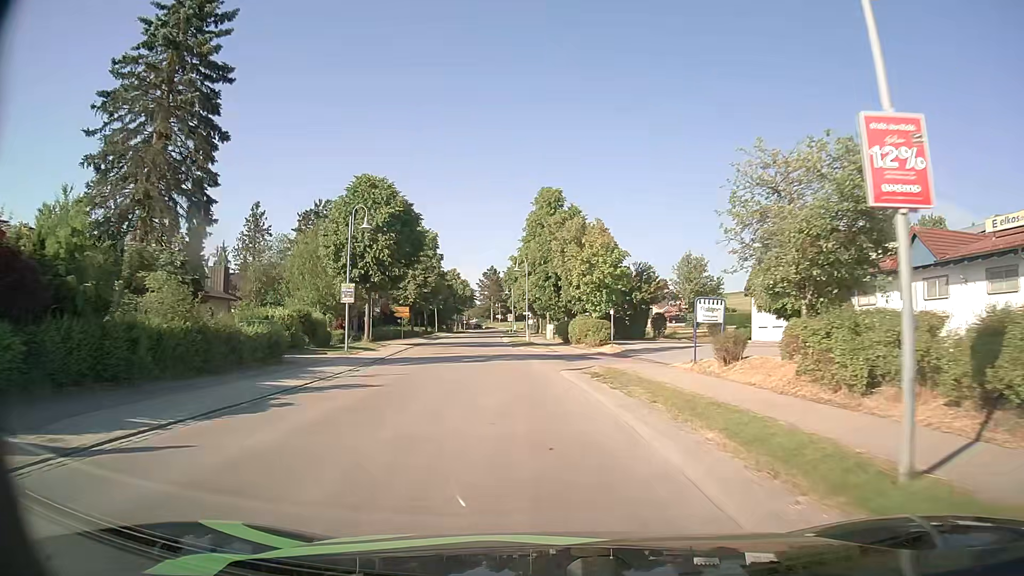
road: secondary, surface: asphalt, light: Day
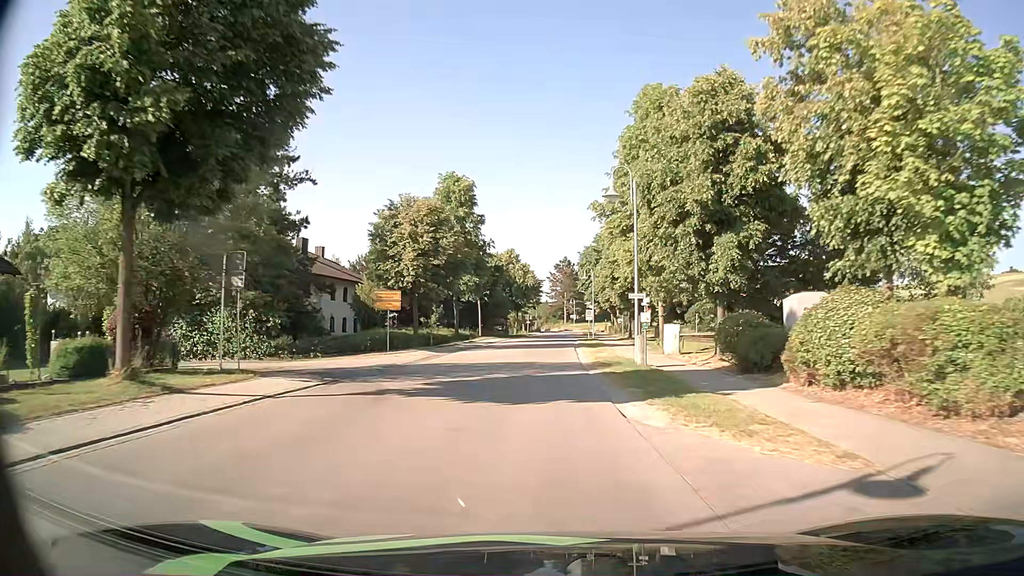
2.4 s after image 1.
(-1.9, +31.7) m; -6°
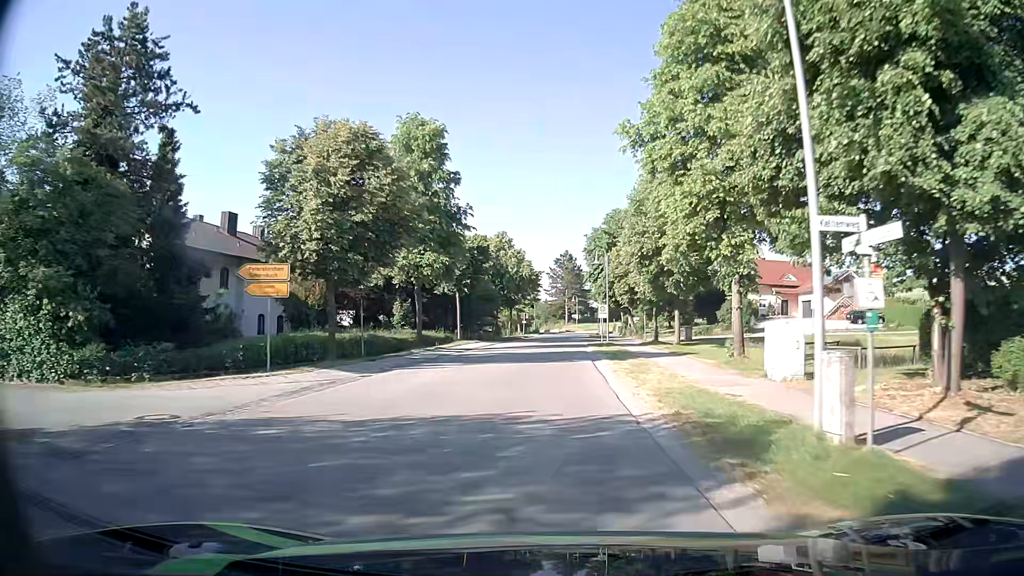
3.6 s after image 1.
(0.0, +15.8) m; 0°
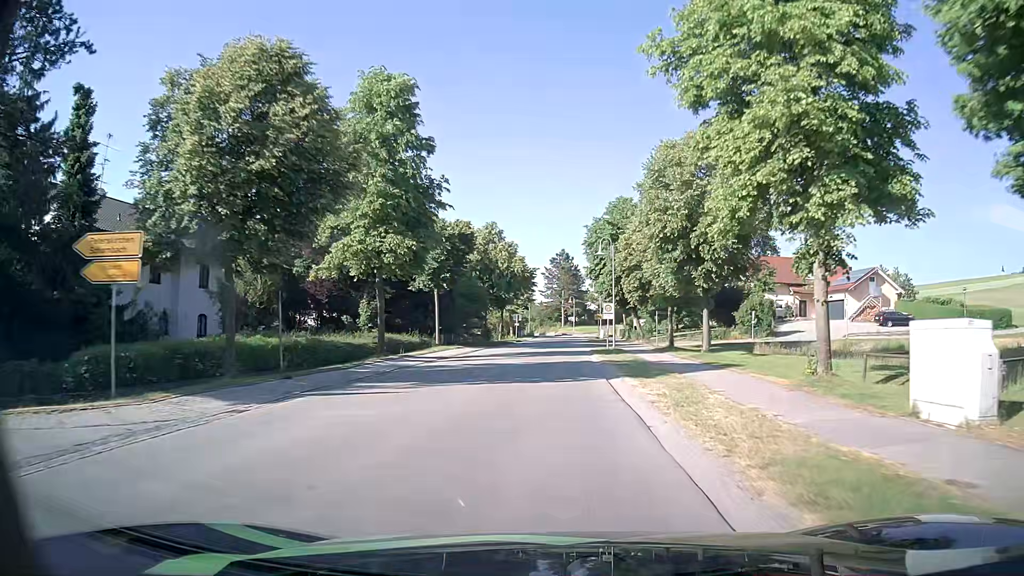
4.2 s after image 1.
(+0.1, +8.0) m; 0°
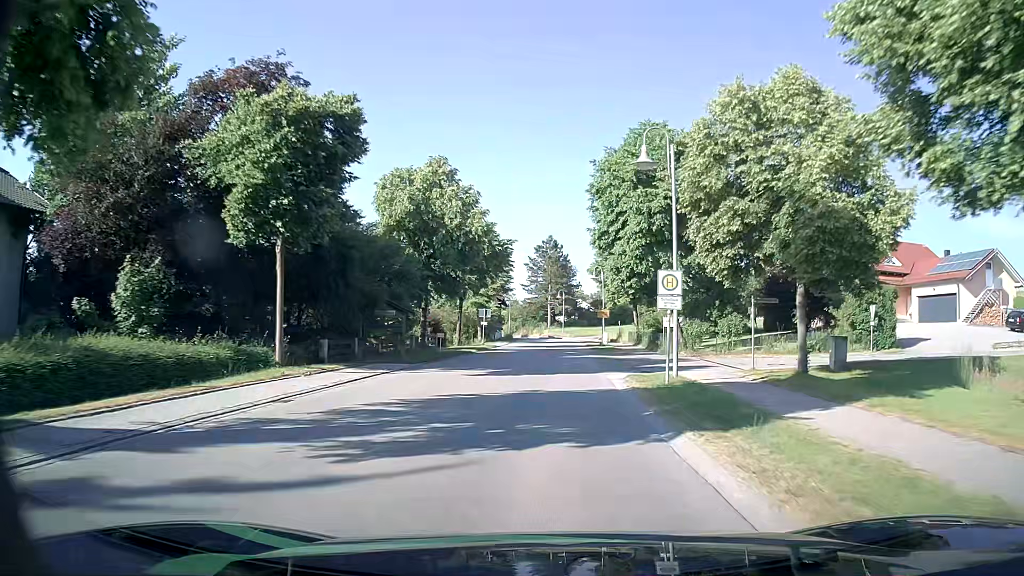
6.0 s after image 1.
(+0.3, +24.1) m; +1°
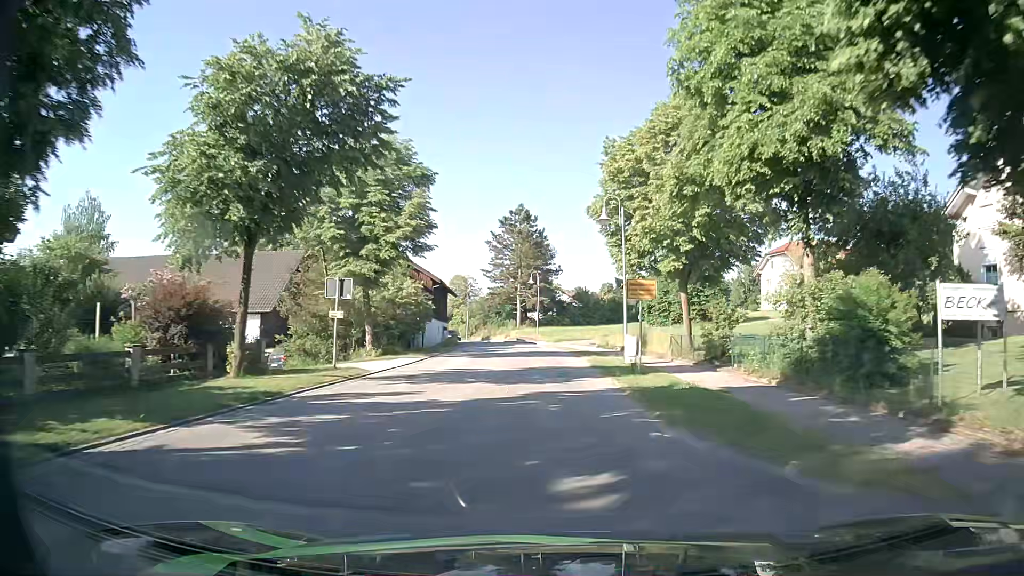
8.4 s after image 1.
(+1.0, +32.5) m; +3°
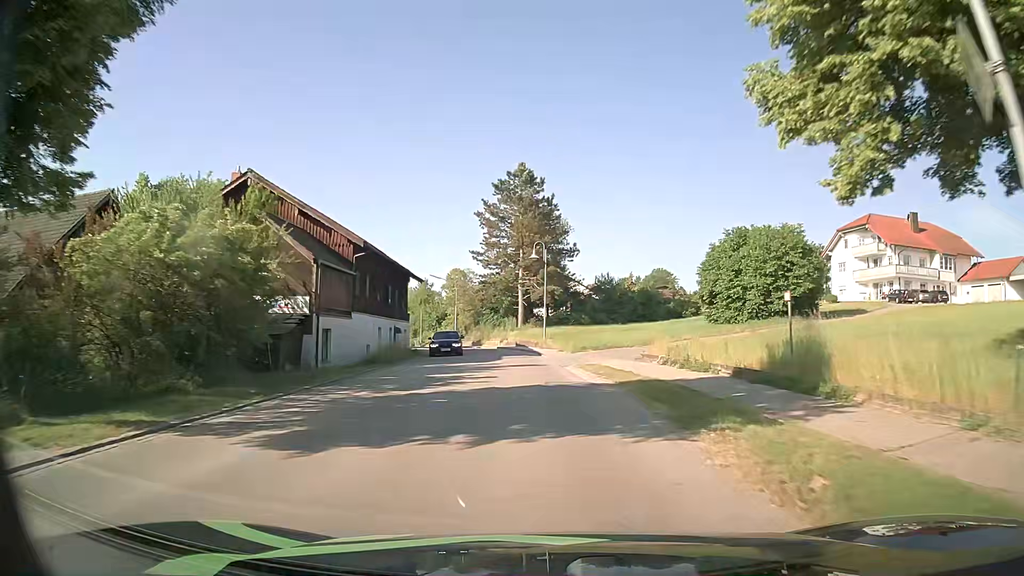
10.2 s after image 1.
(0.0, +24.2) m; -1°
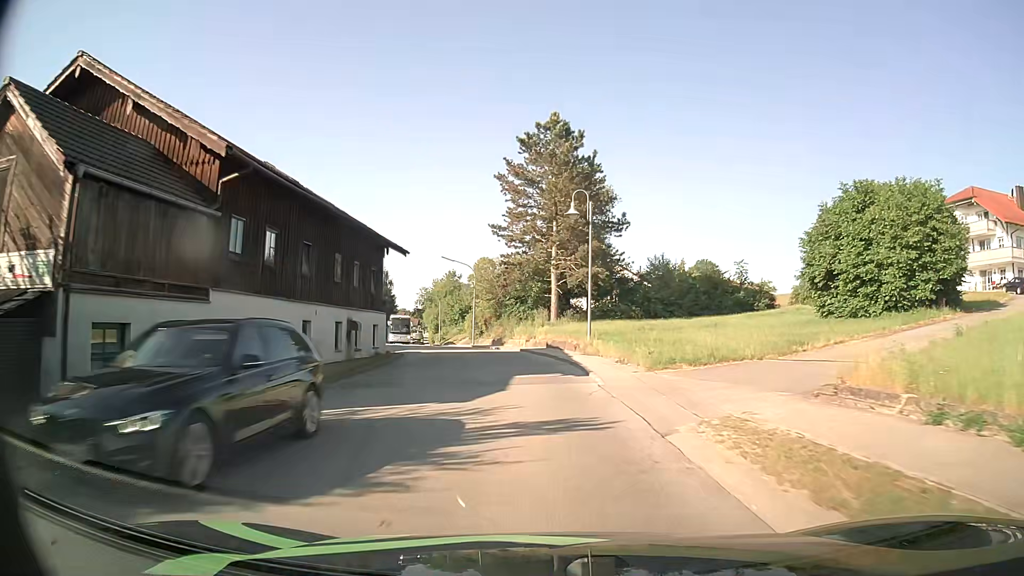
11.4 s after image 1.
(-0.3, +15.6) m; -2°
(0, +10) (-1, +20) (-2, +30) (-3, +40) (-6, +50) (-8, +59) (-11, +69) (-14, +78) (-17, +88) (-19, +98) m
